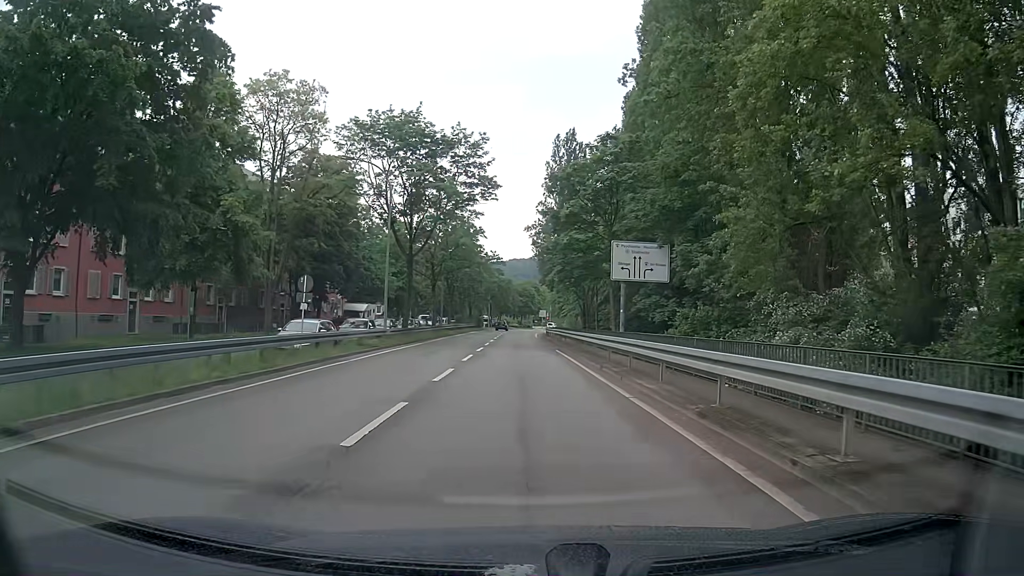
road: primary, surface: asphalt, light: Day
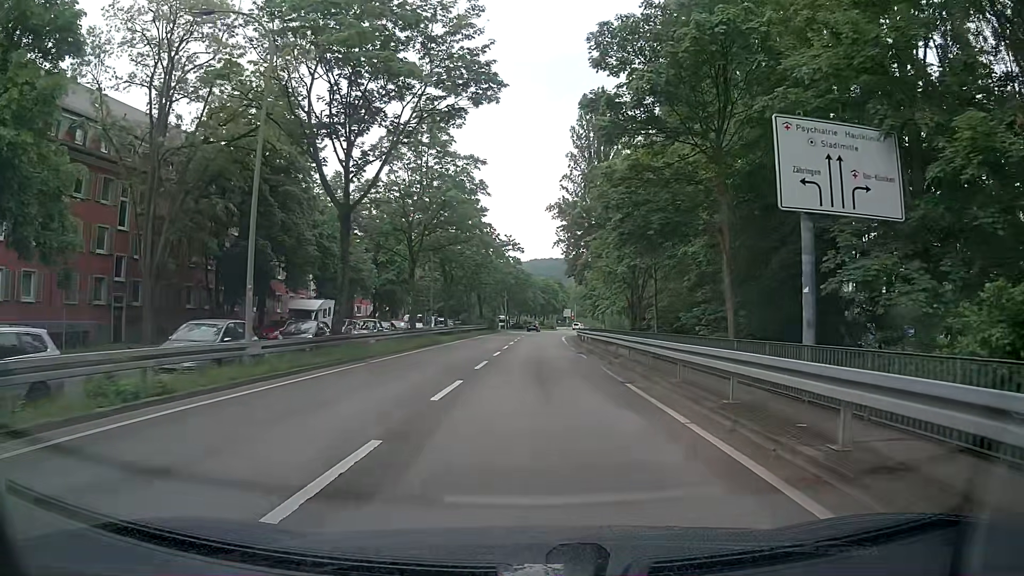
(-0.5, +19.8) m; -3°
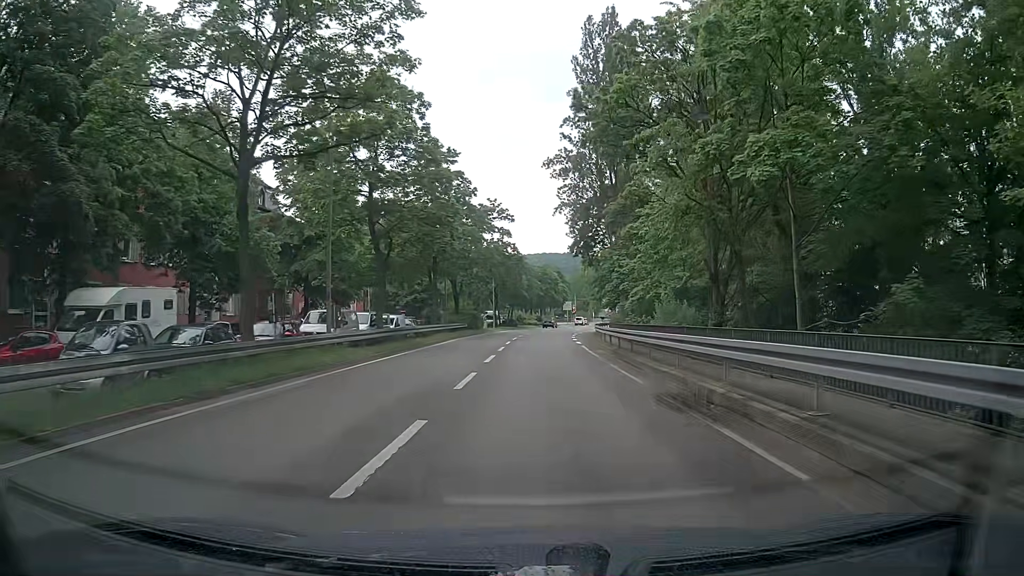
(-0.1, +22.8) m; +1°
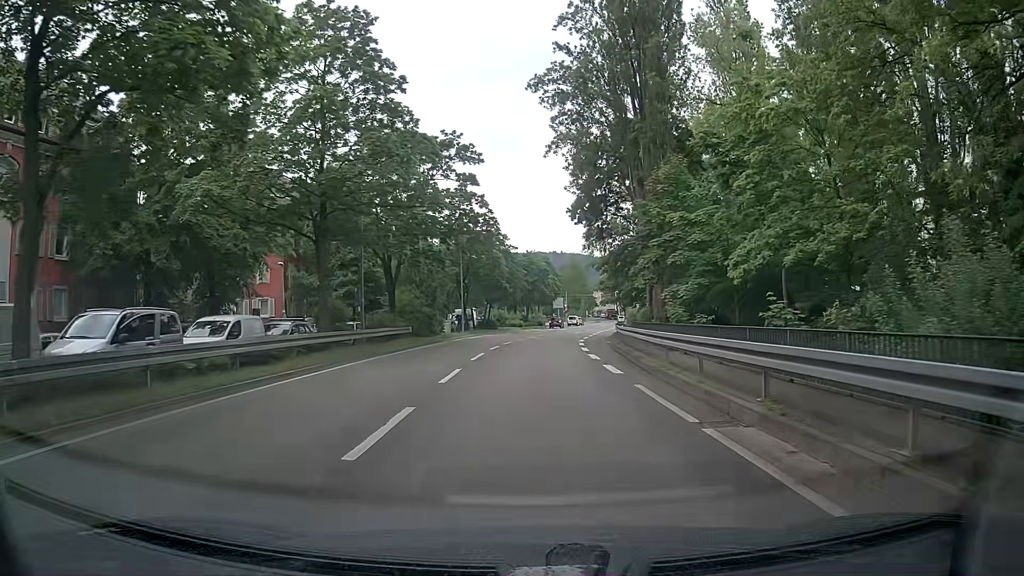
(+0.2, +22.6) m; +2°
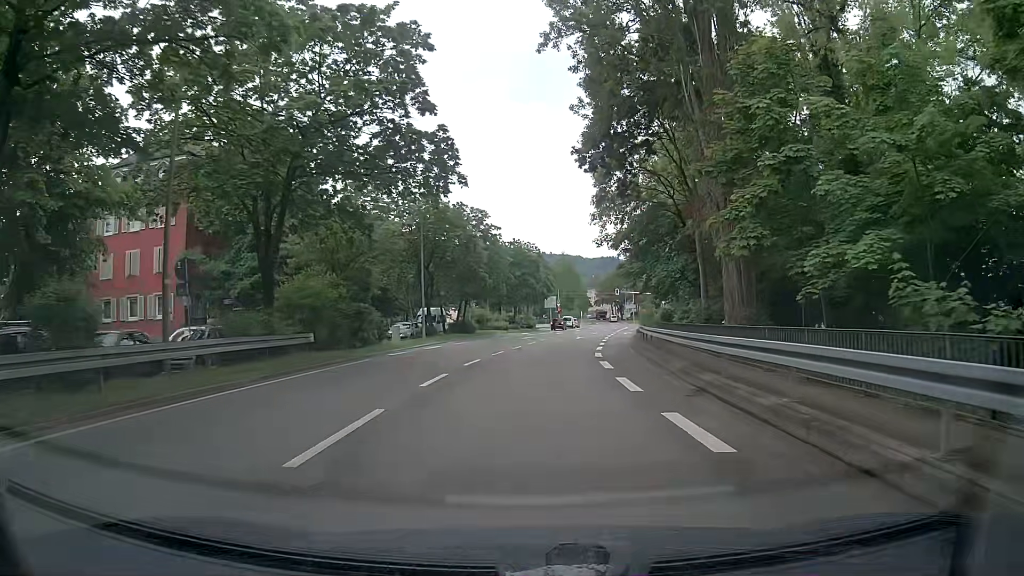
(-0.1, +16.4) m; +2°
(0, +10) (0, +20) (0, +30) (0, +40) (+1, +50) (+2, +60) (+4, +70) (+5, +80) (+6, +90) (+8, +100) m
